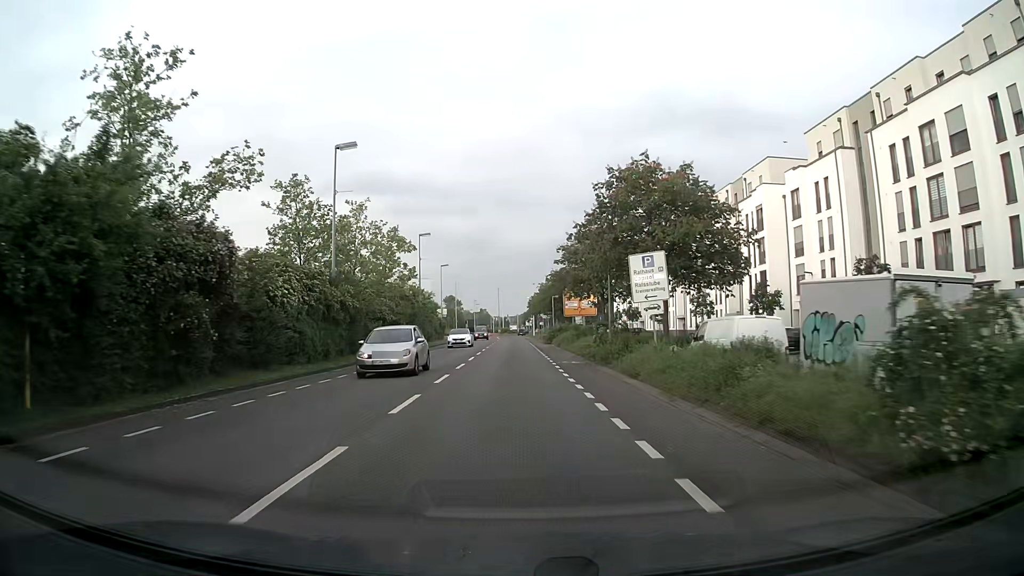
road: secondary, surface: asphalt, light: Day
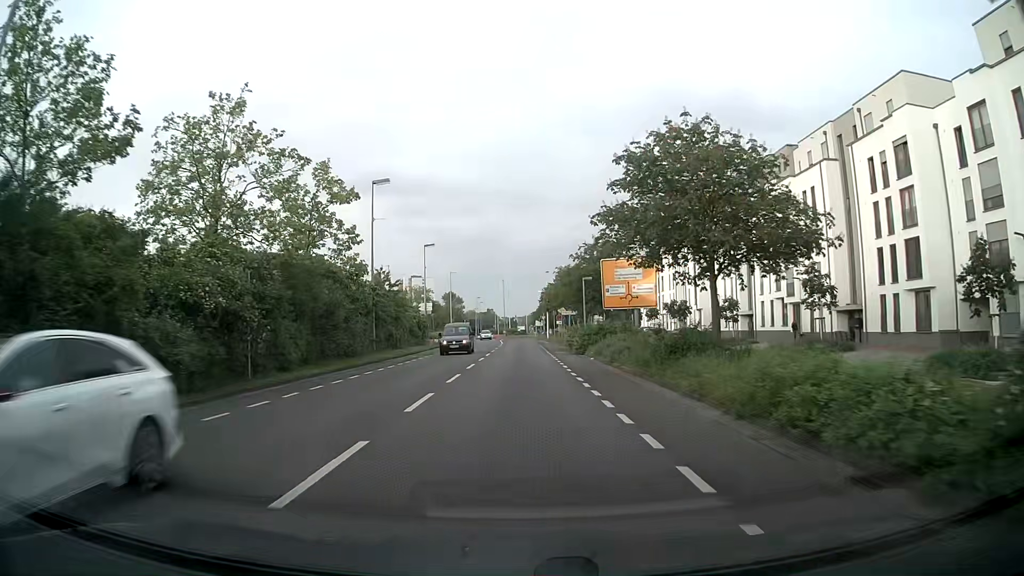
(-0.1, +23.7) m; -1°
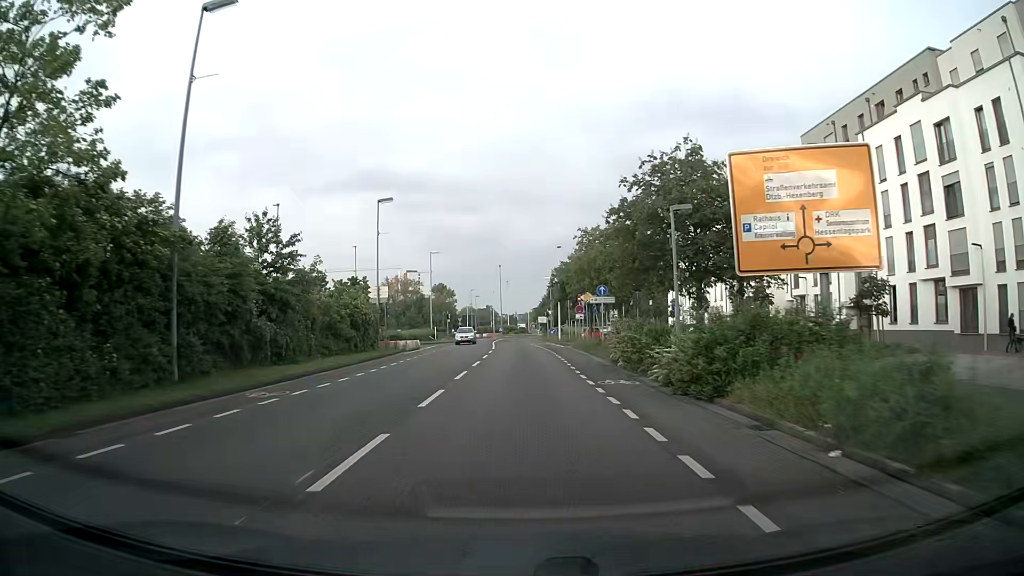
(+0.2, +23.8) m; 0°
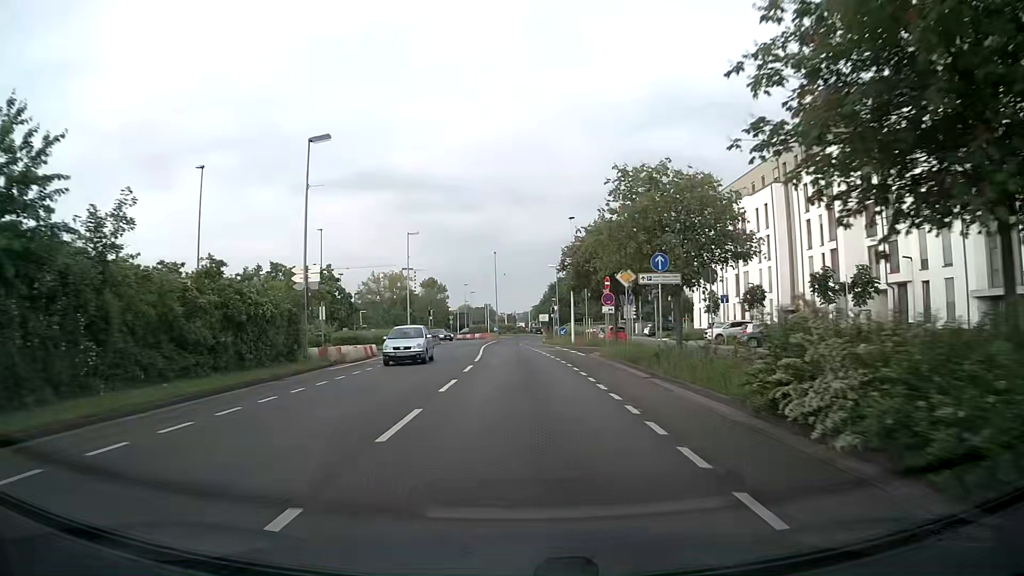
(0.0, +15.7) m; +1°
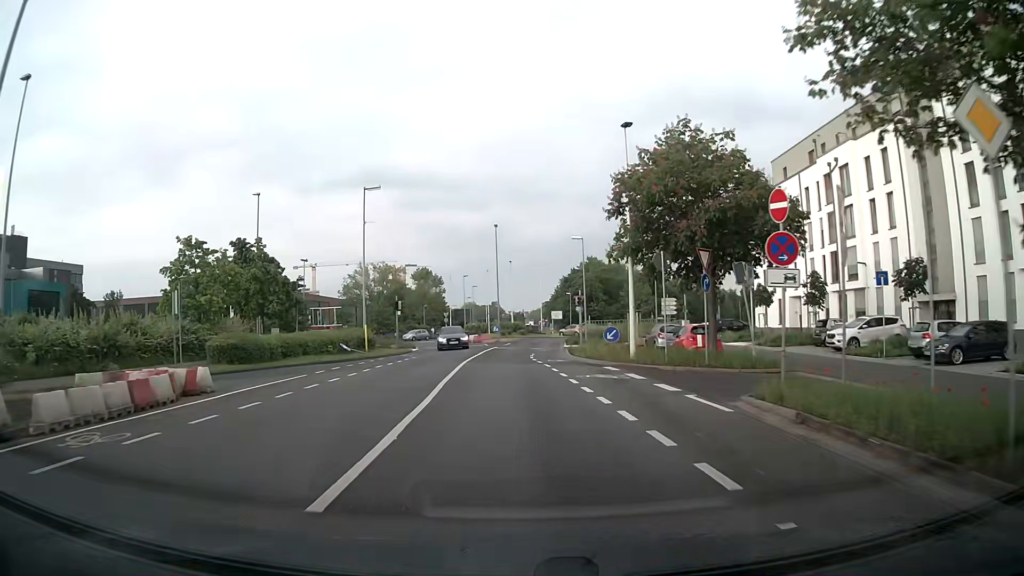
(-0.3, +20.8) m; -1°
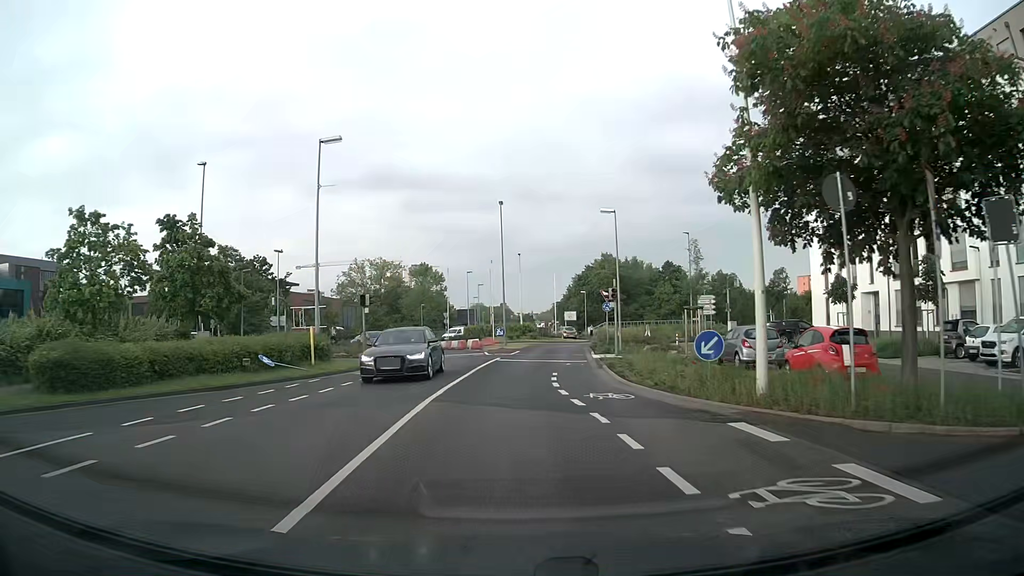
(-0.2, +11.9) m; -1°
(0, +10) (0, +20) (+1, +30) (+2, +40) (+4, +50) (+9, +58) (+10, +68) (+6, +77) (+4, +87) (+3, +97) m
